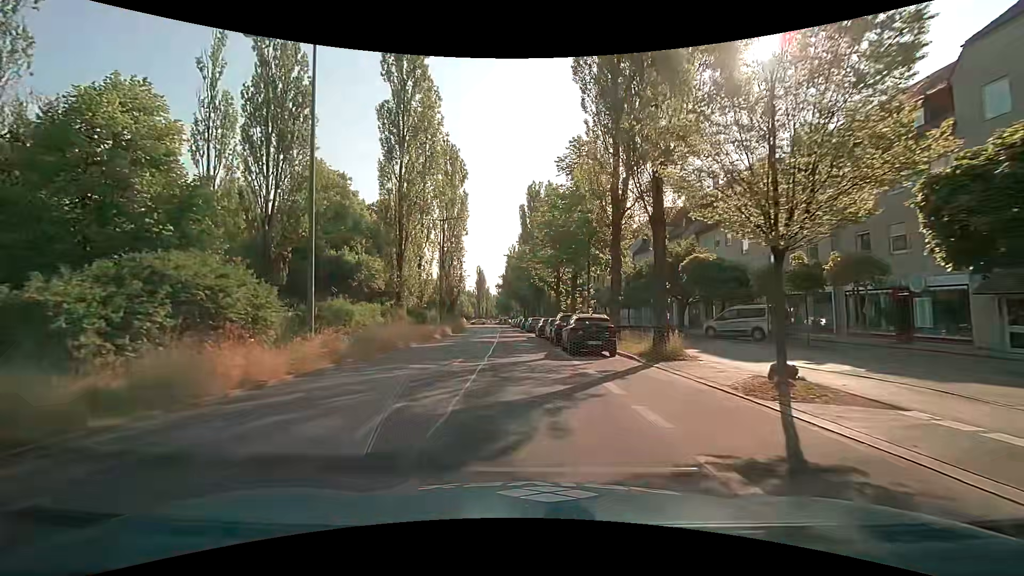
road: secondary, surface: asphalt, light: Day
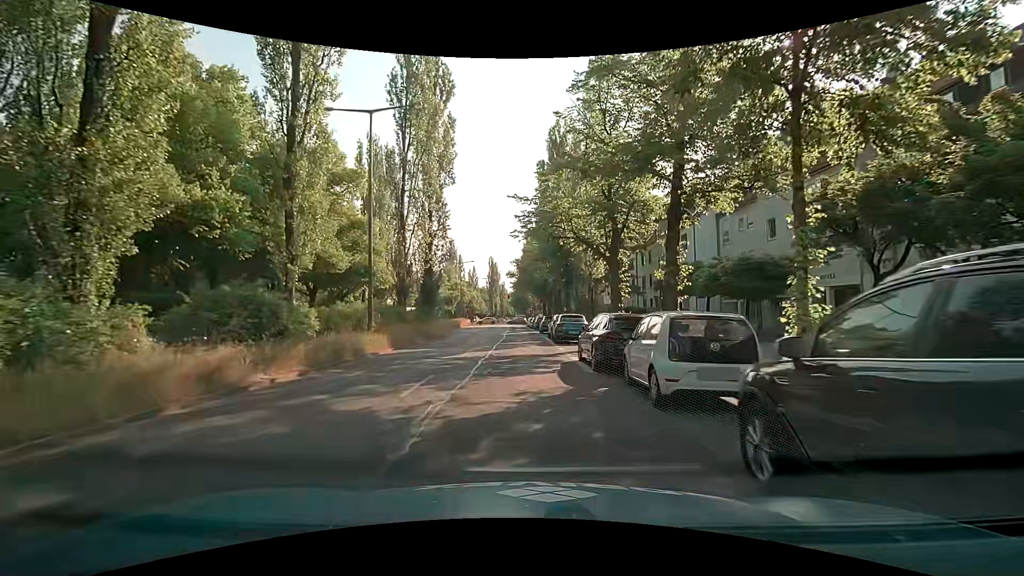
(-0.3, +24.1) m; -3°
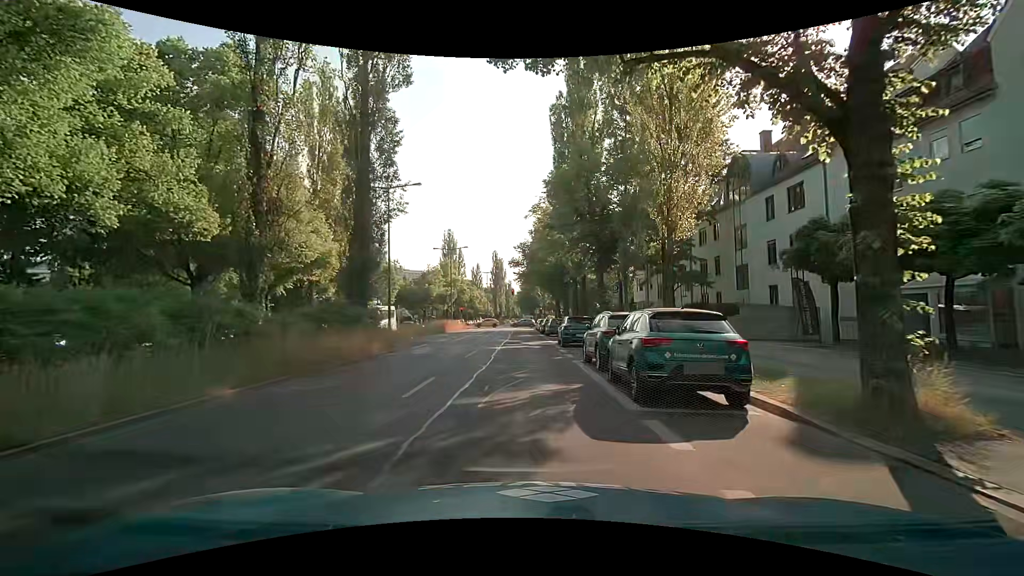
(+0.1, +17.8) m; +1°
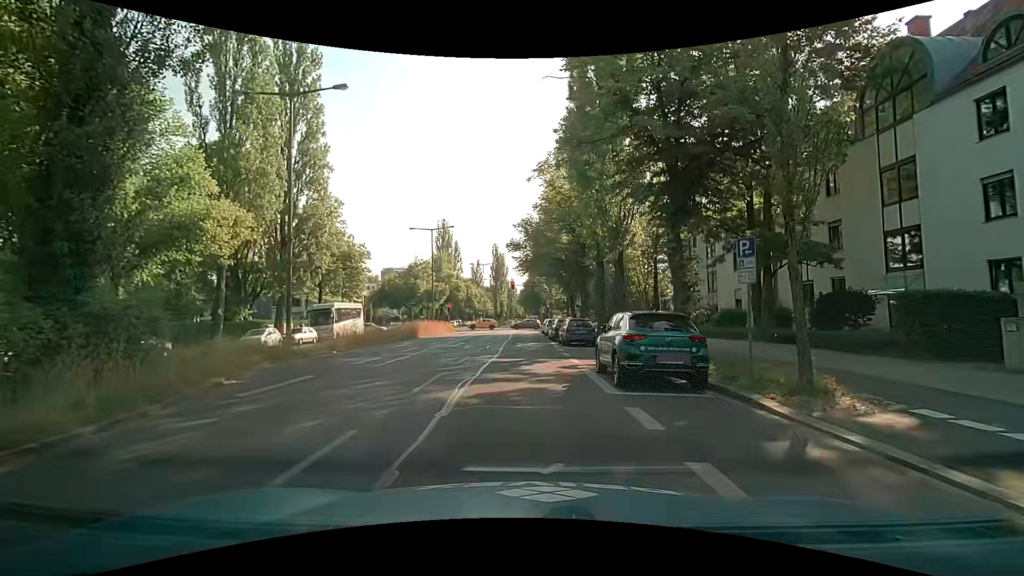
(-0.3, +14.5) m; -2°
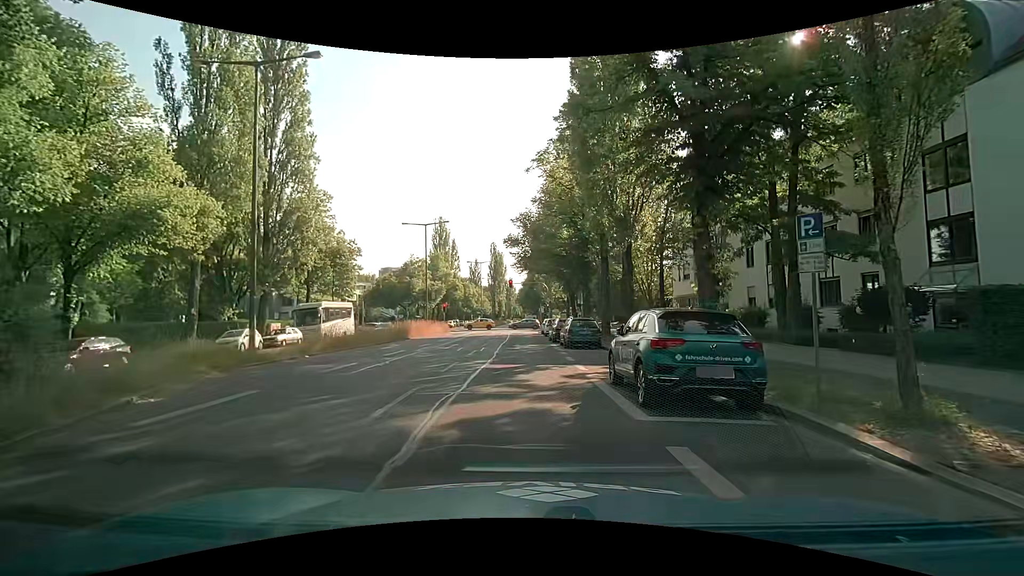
(0.0, +2.4) m; 0°
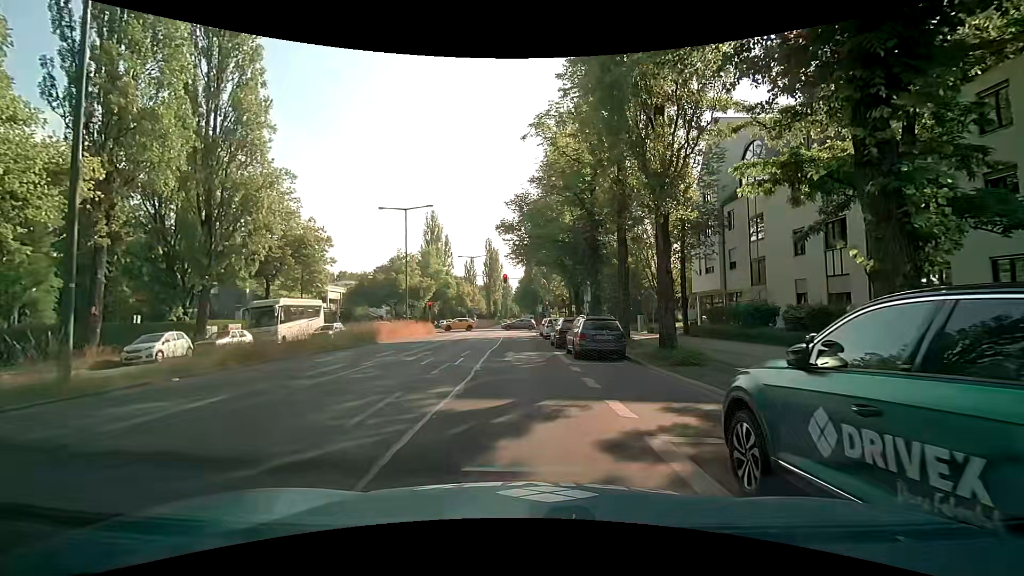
(+0.1, +6.5) m; -1°
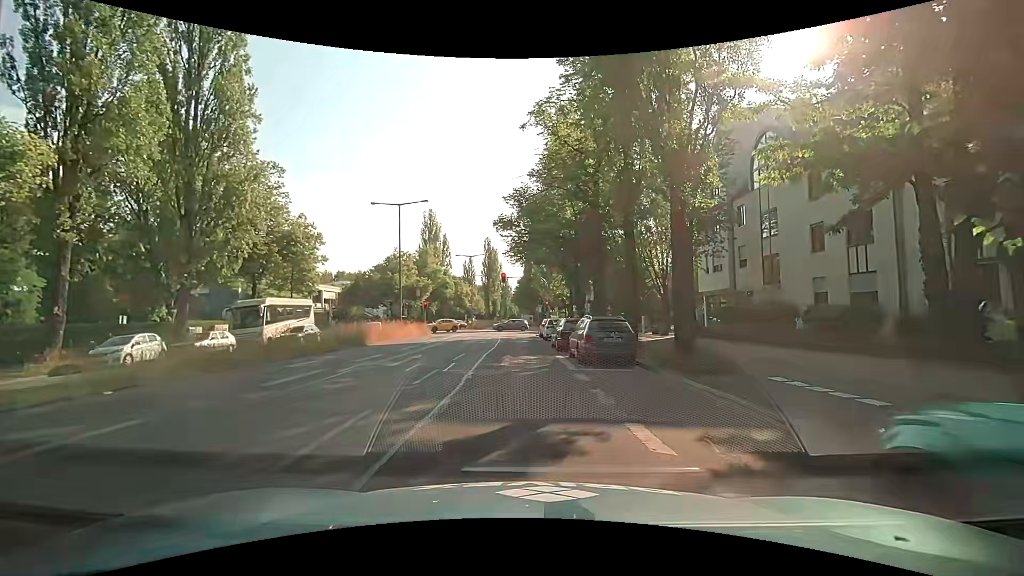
(0.0, +1.8) m; 0°
